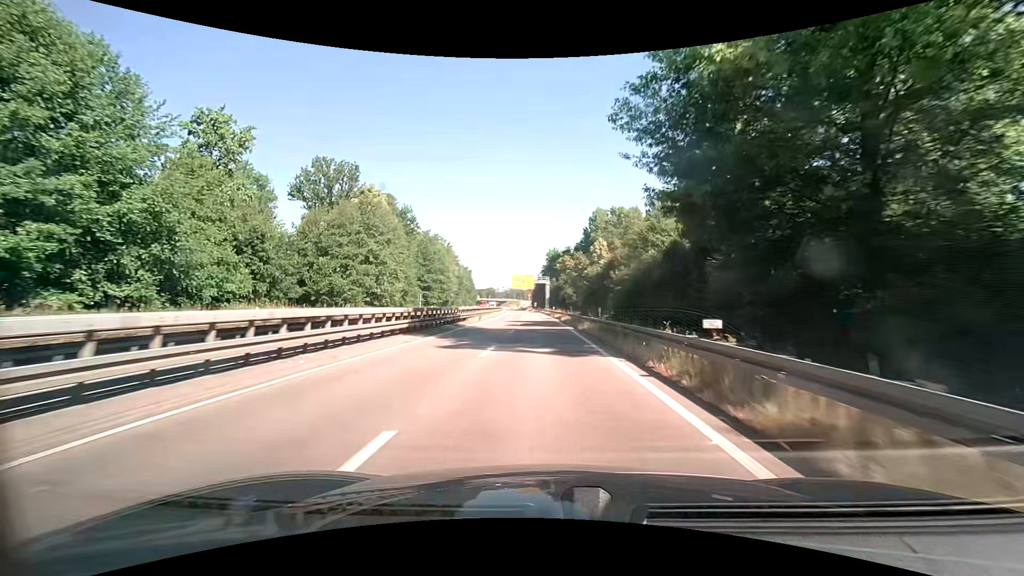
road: trunk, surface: asphalt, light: Day
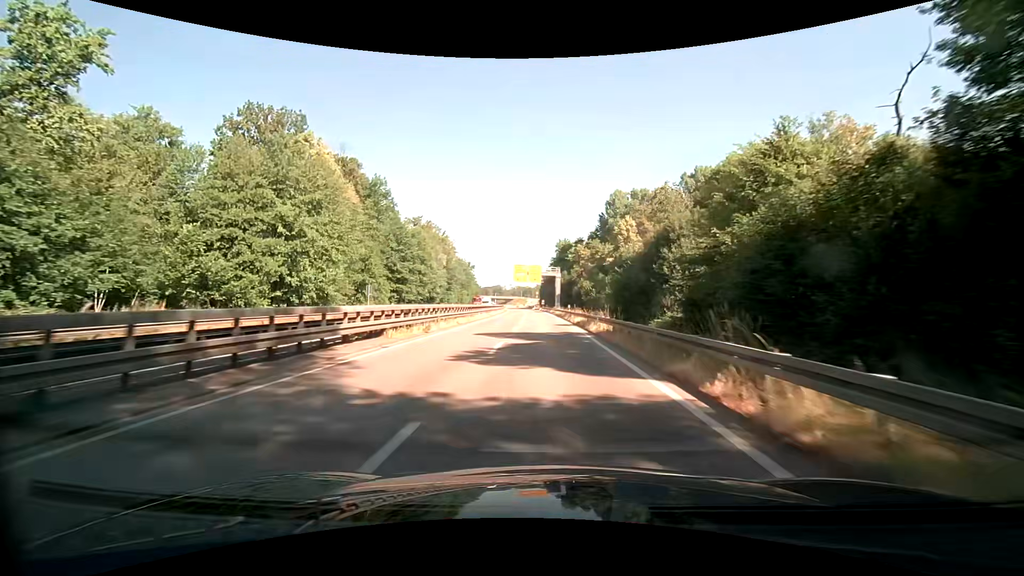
(-0.2, +23.5) m; -1°
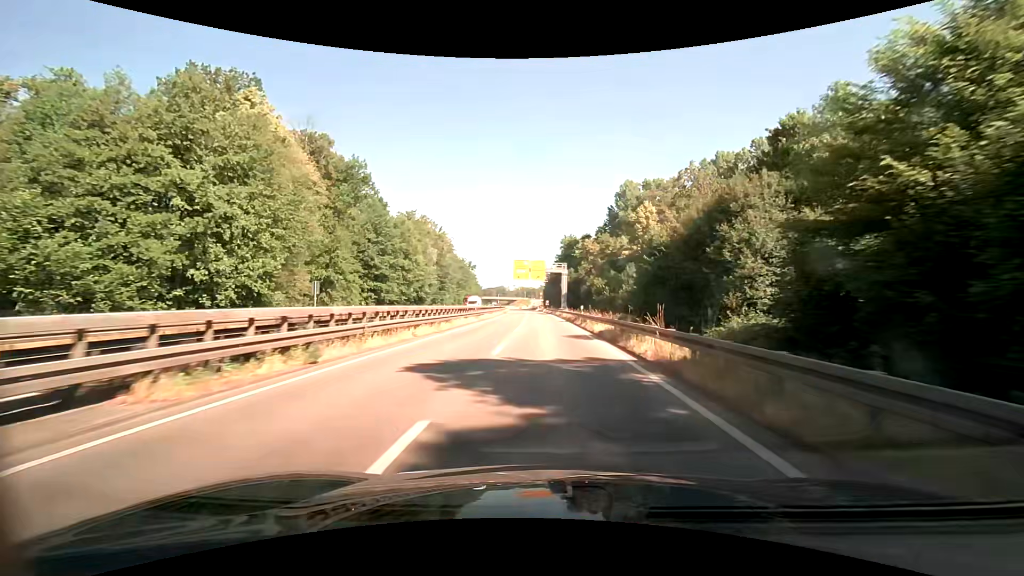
(0.0, +11.8) m; 0°
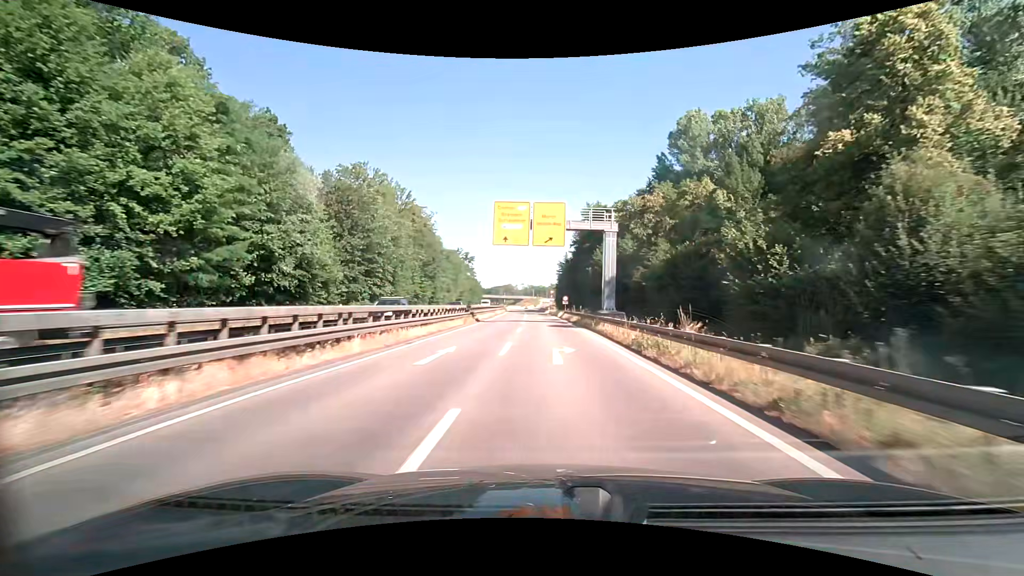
(-0.6, +47.0) m; -1°
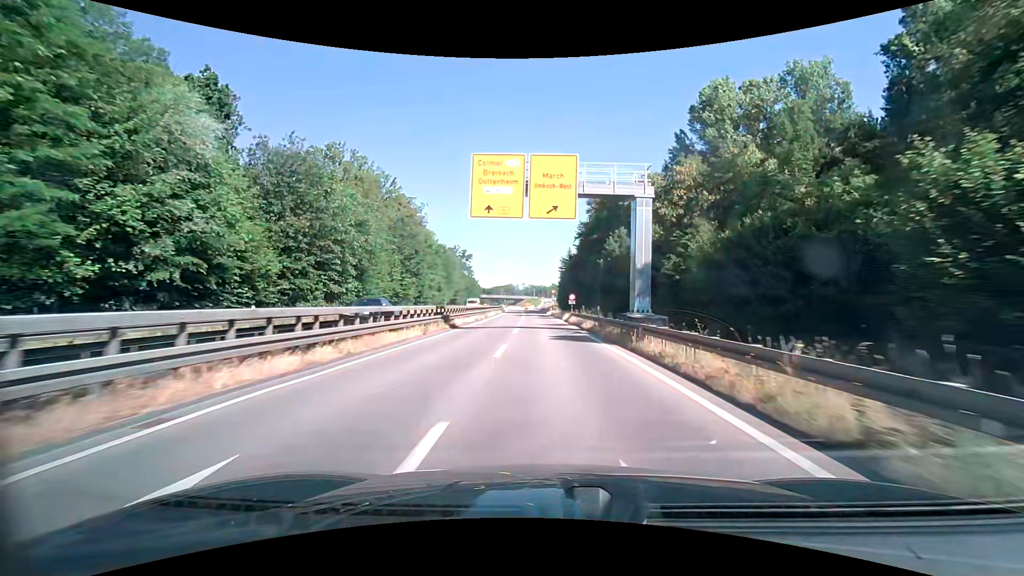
(0.0, +11.7) m; 0°
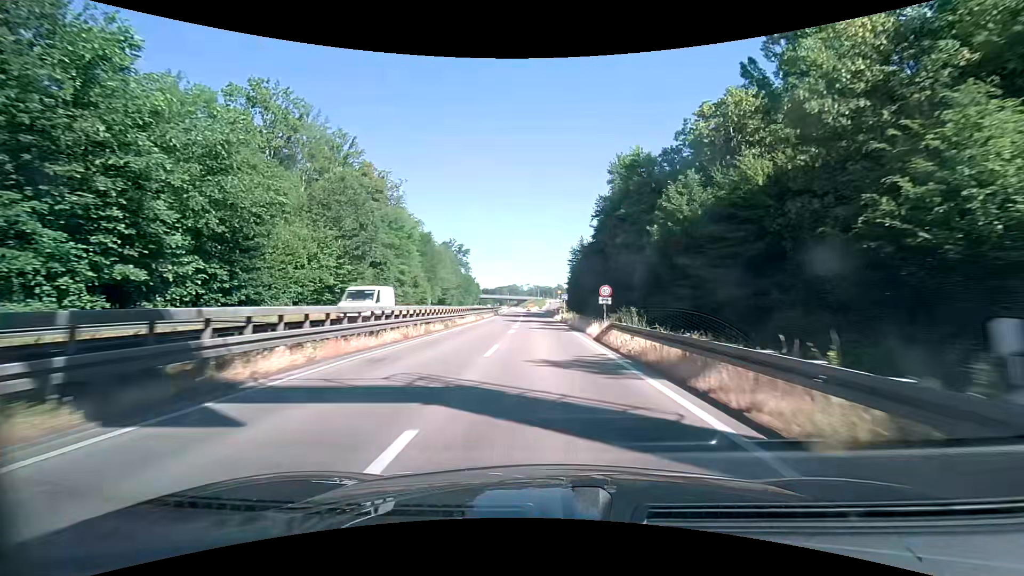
(-0.2, +23.2) m; -1°
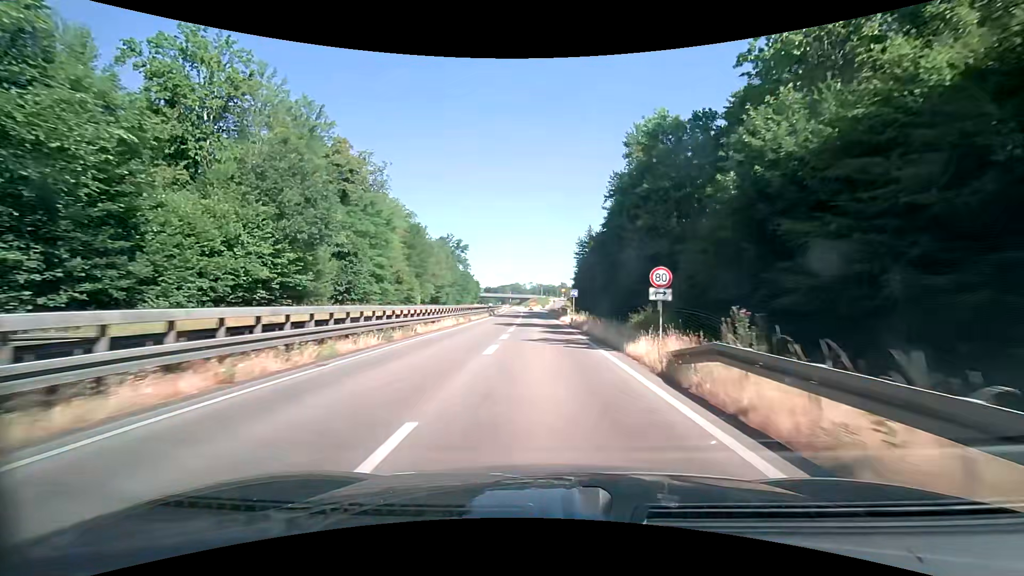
(0.0, +11.5) m; 0°
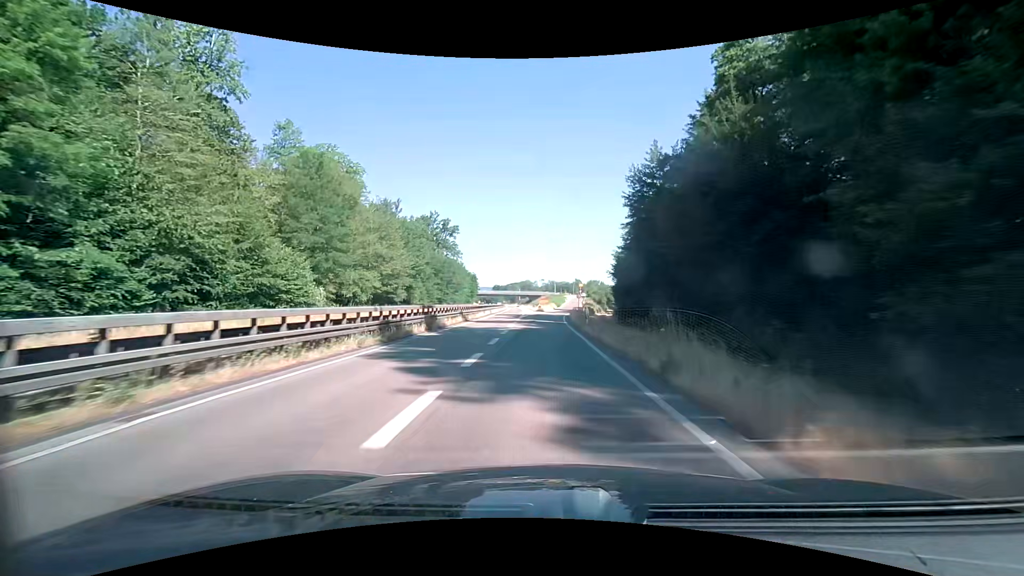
(-0.7, +45.2) m; -1°
(0, +10) (0, +20) (0, +30) (0, +40) (0, +50) (+1, +60) (+2, +70) (+2, +80) (+3, +90) (+4, +100) m
